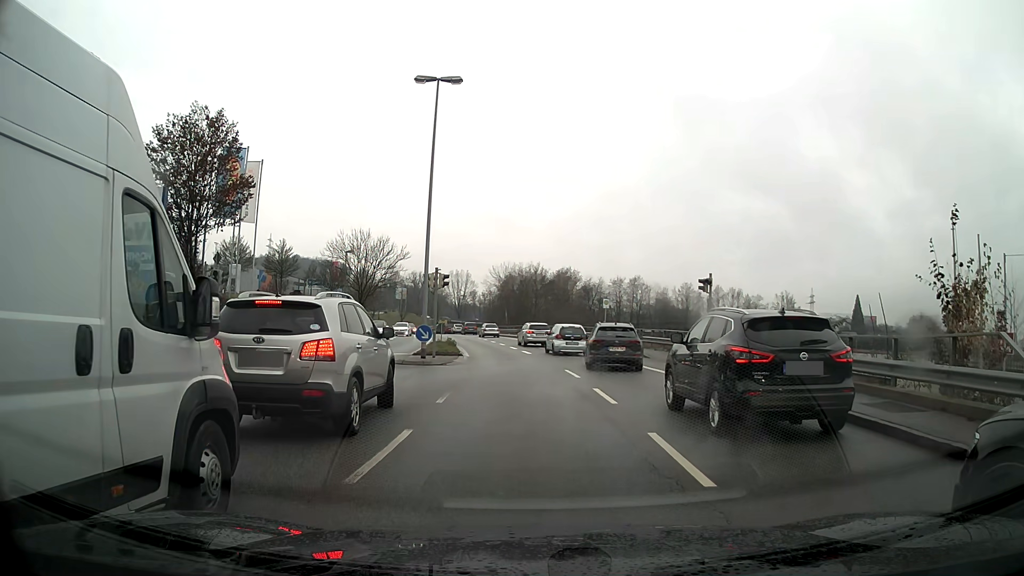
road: tertiary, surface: asphalt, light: Day
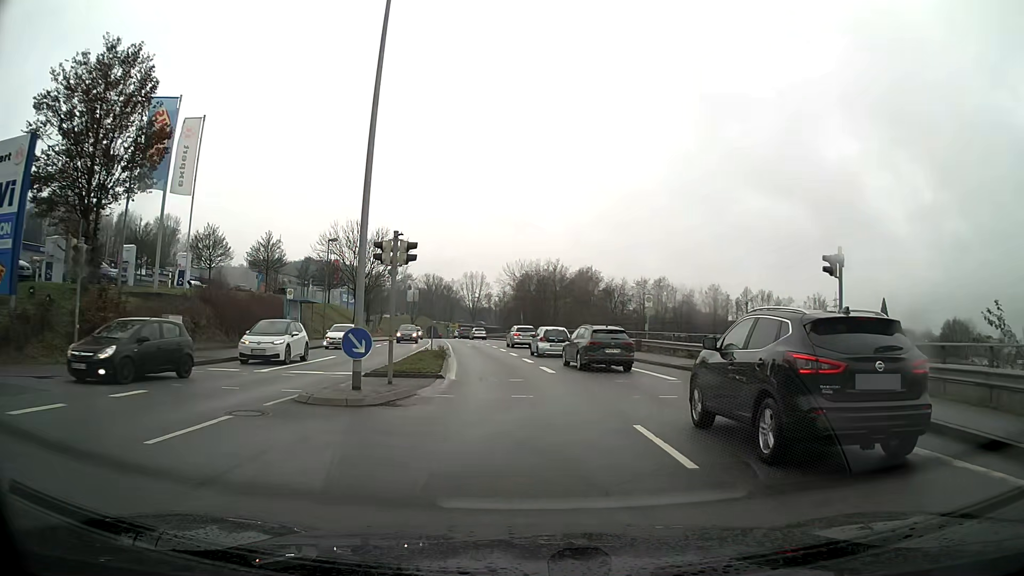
(-0.2, +11.7) m; -2°
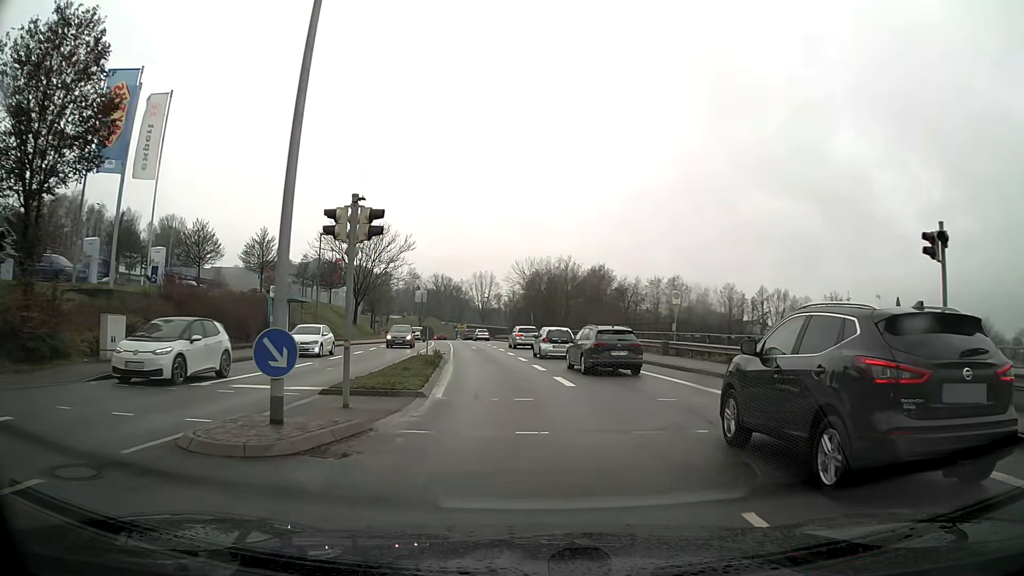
(0.0, +4.8) m; -1°
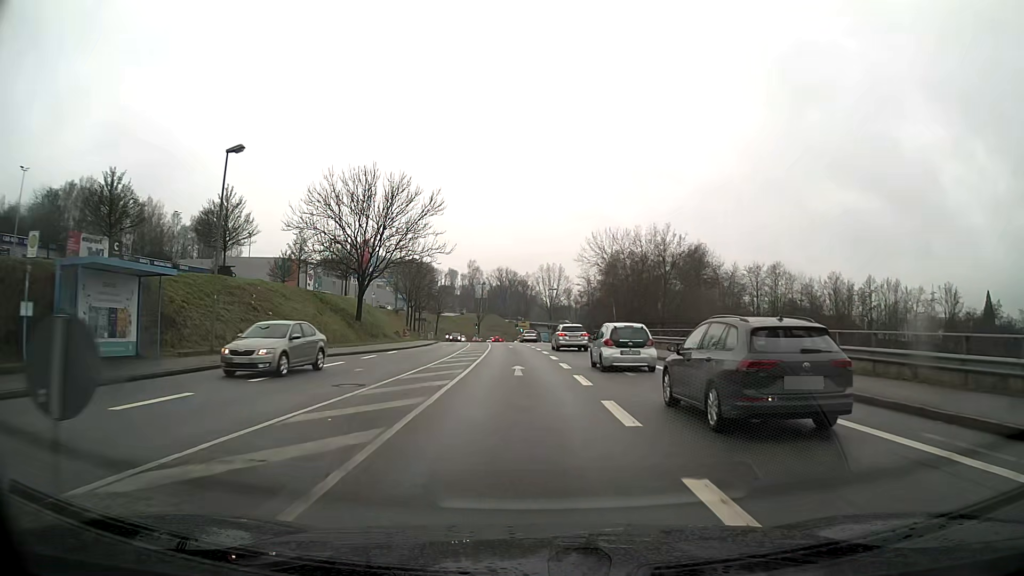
(-1.3, +25.5) m; -6°
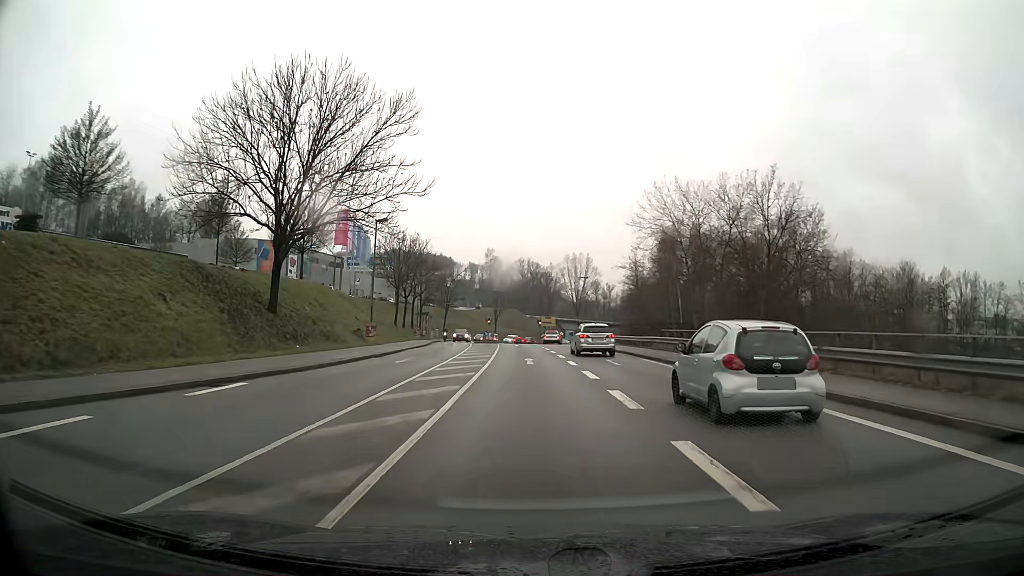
(-0.4, +22.4) m; -2°
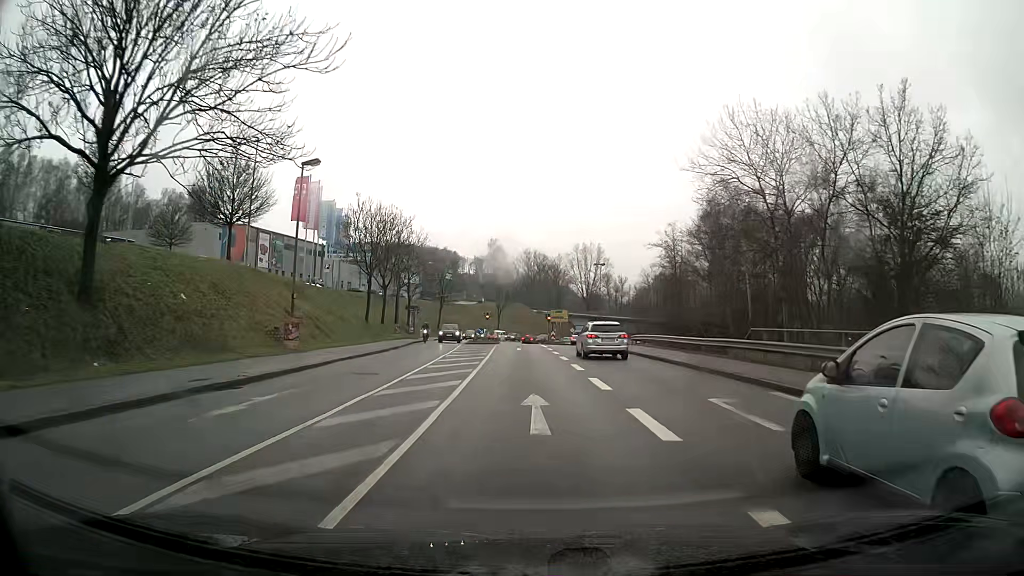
(-0.1, +15.1) m; -1°
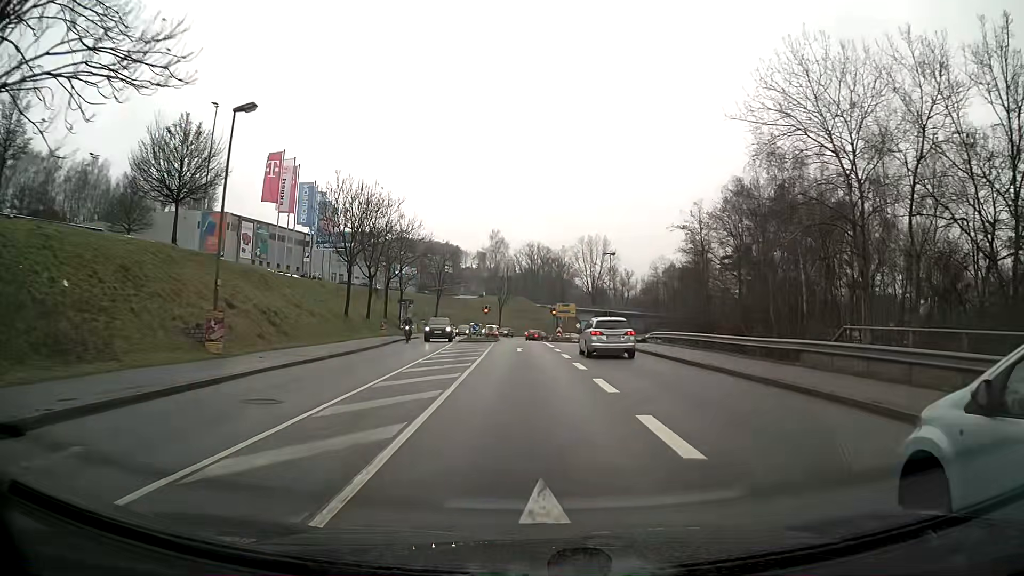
(0.0, +7.2) m; 0°
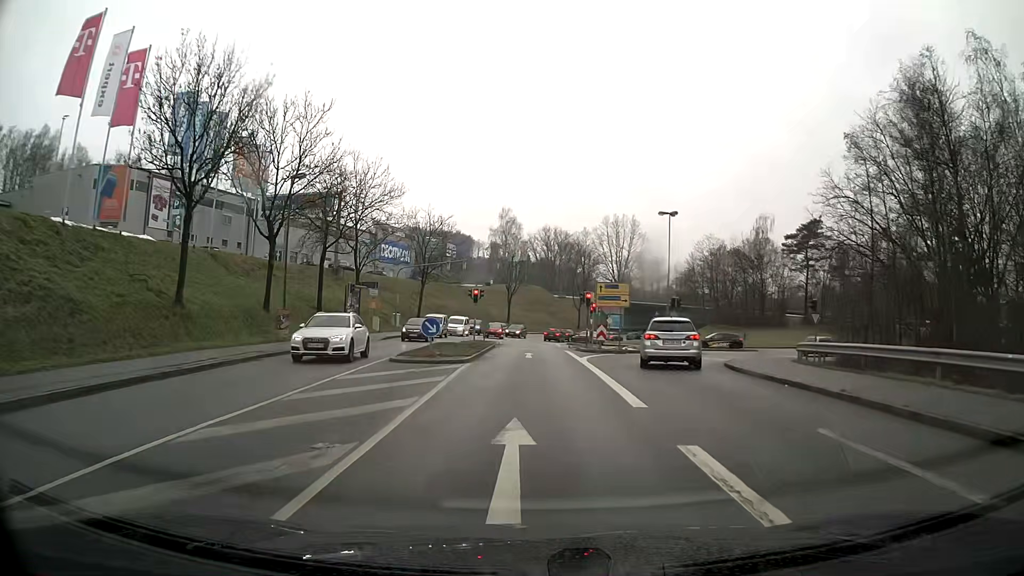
(-0.2, +26.2) m; -1°
